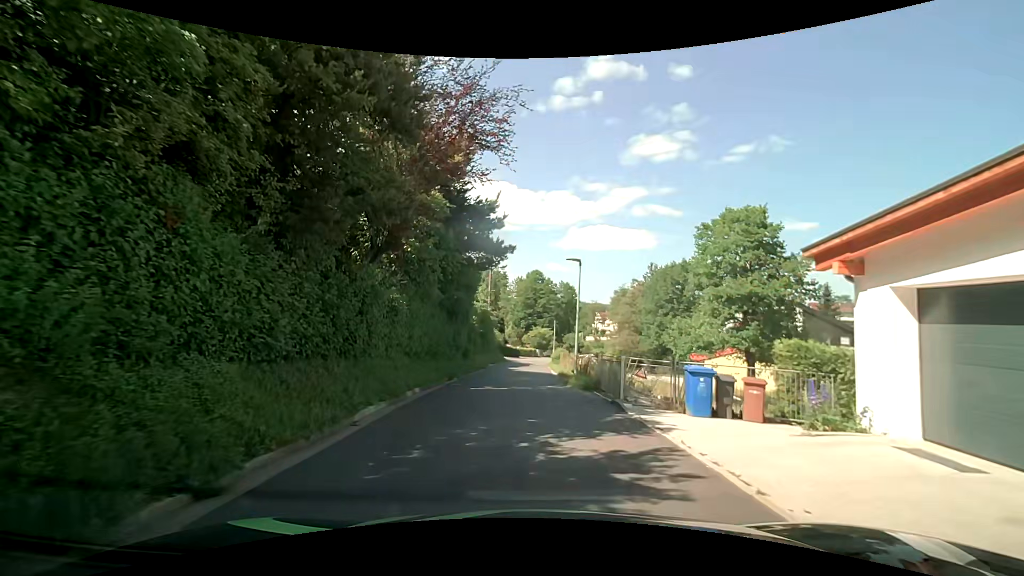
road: residential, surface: asphalt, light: Day
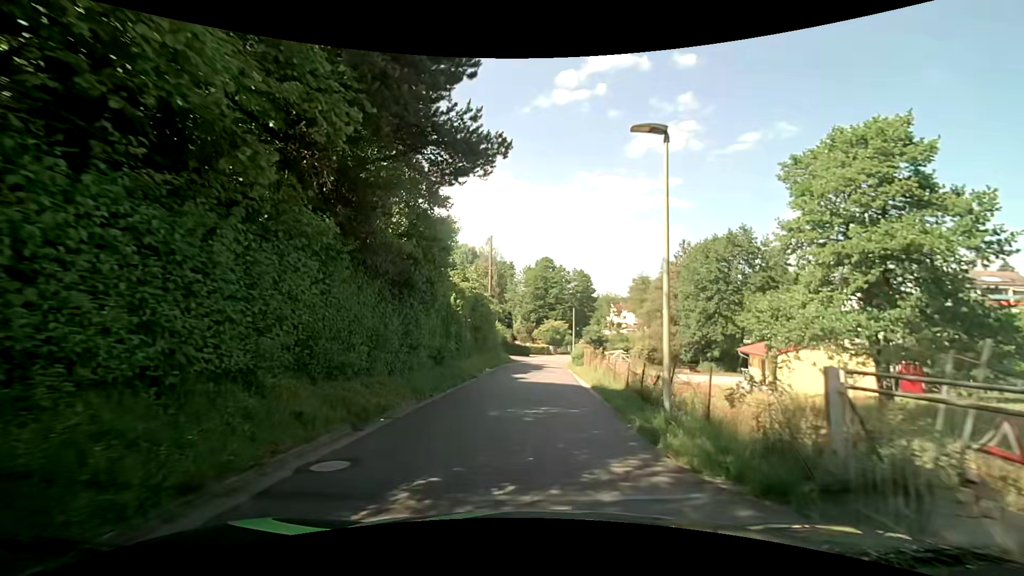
(-0.1, +12.4) m; -1°
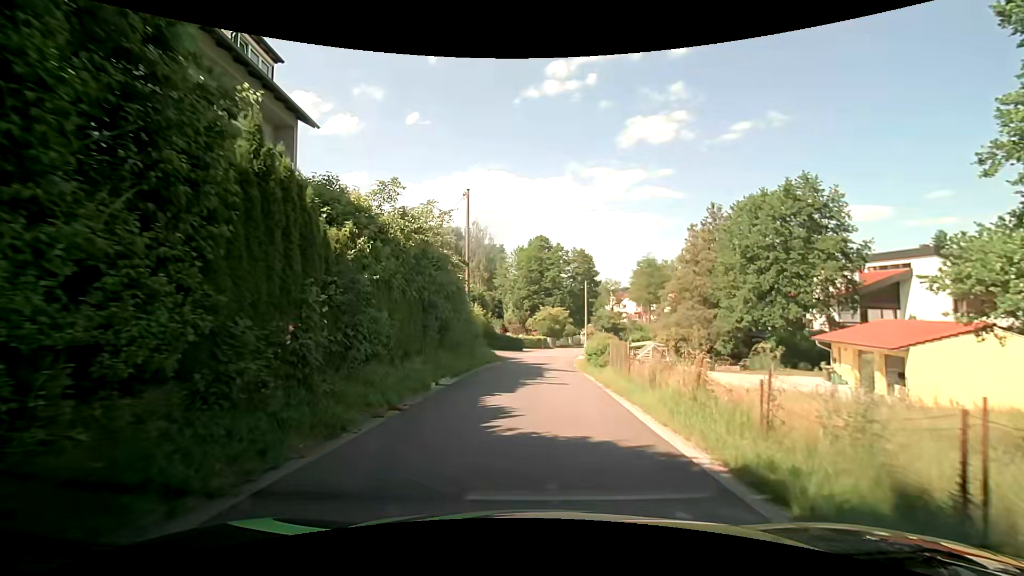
(+0.1, +13.5) m; +2°
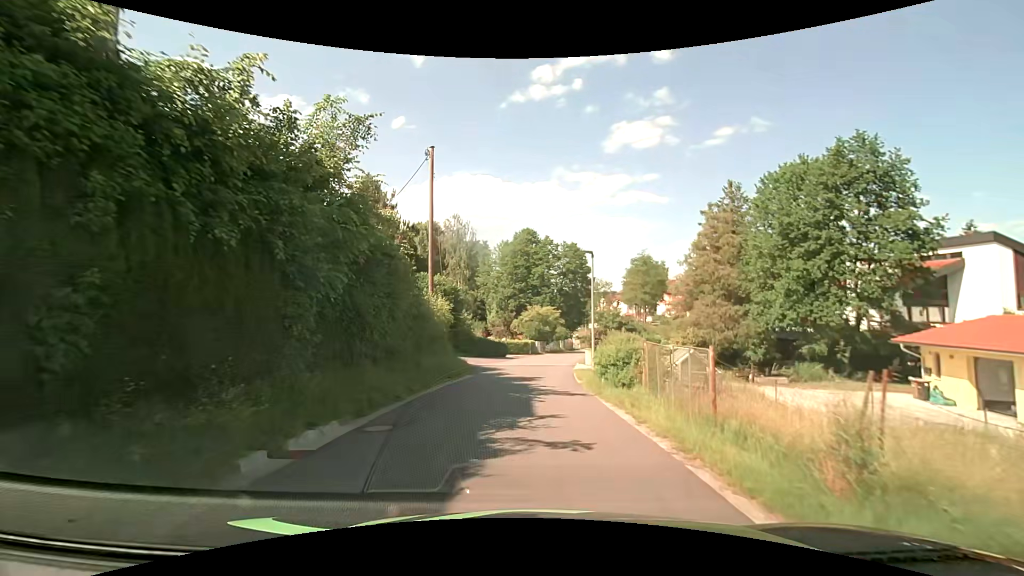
(0.0, +8.9) m; +1°
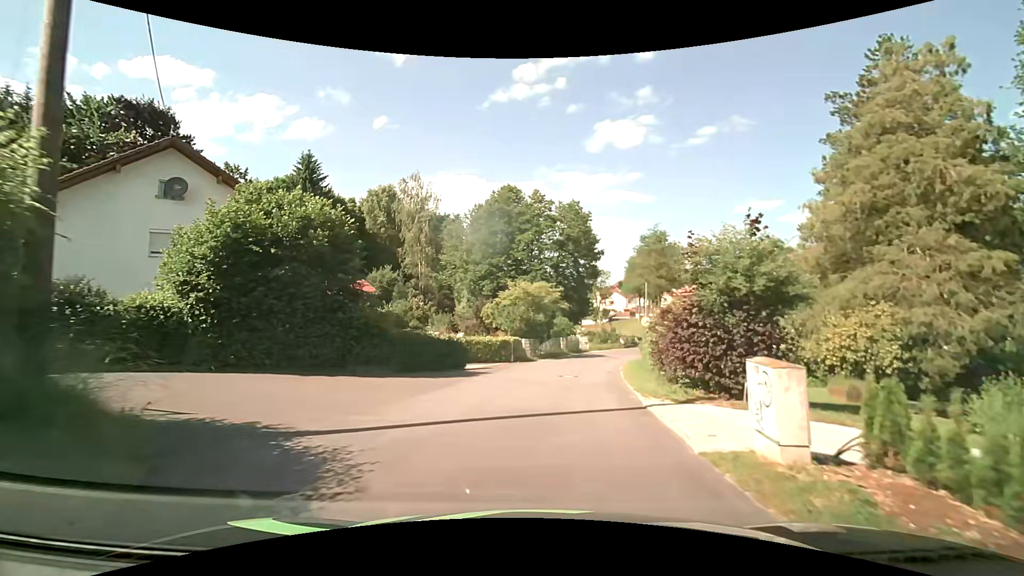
(-0.1, +21.8) m; +1°
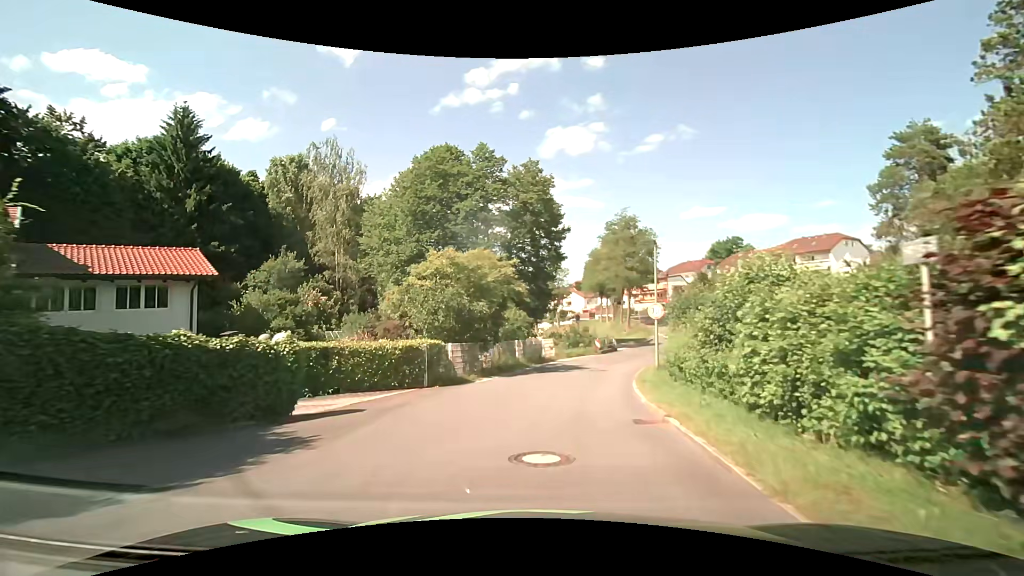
(+0.7, +13.1) m; +6°
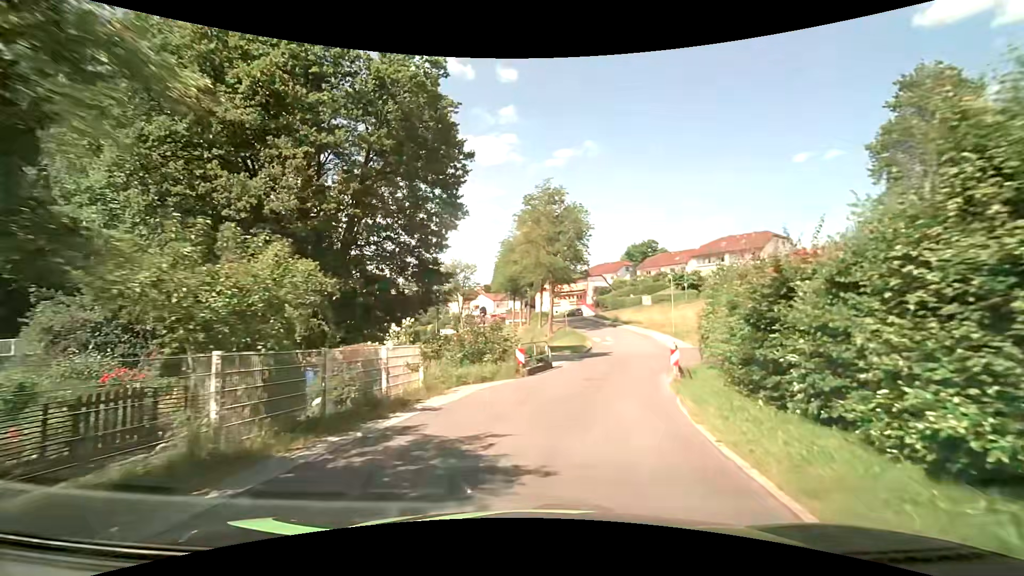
(+1.5, +17.9) m; +11°
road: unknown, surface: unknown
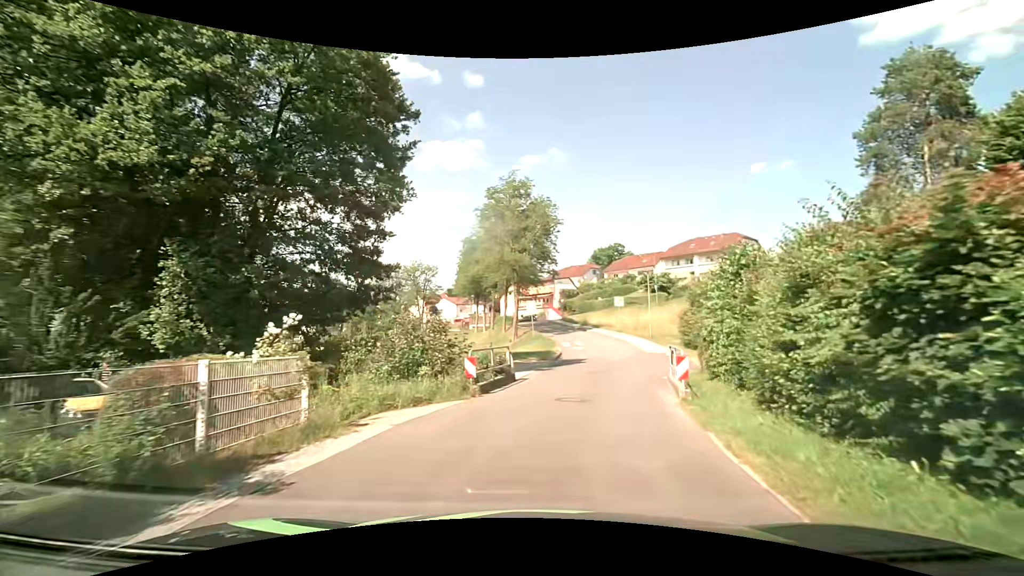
(+0.1, +4.6) m; +3°
